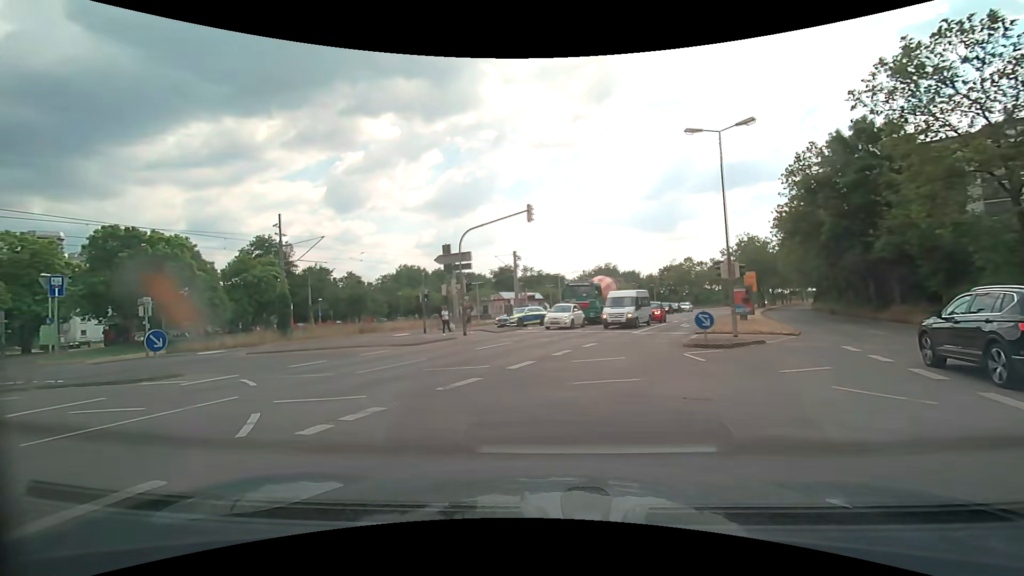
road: secondary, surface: asphalt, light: Day
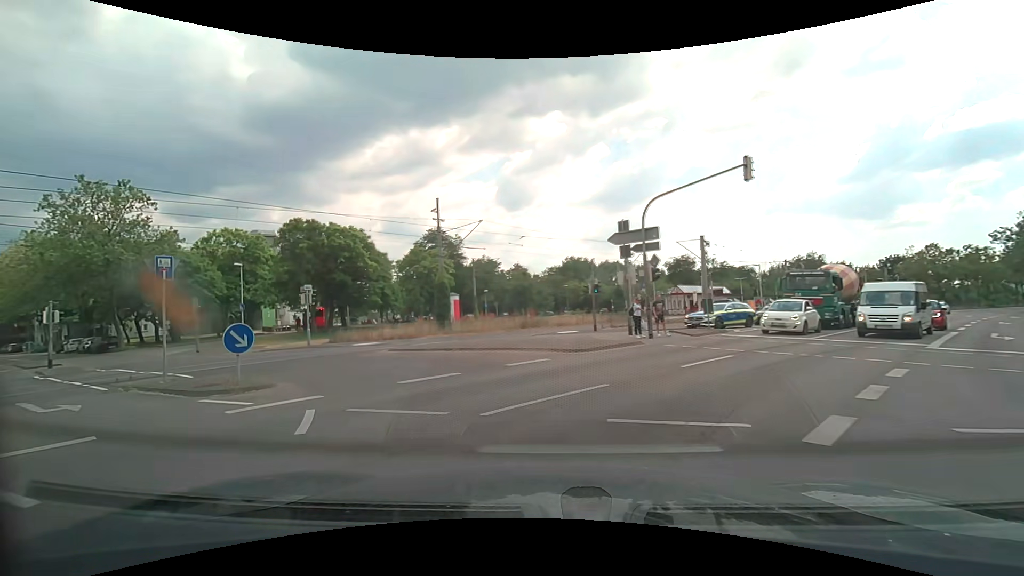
(-0.9, +5.8) m; -18°
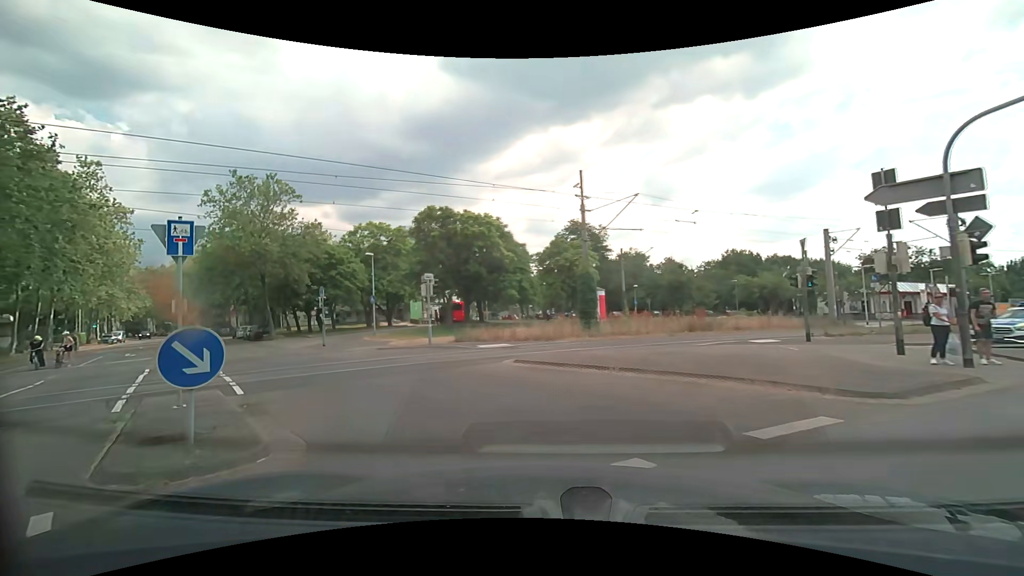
(-1.0, +6.1) m; -18°
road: secondary_link
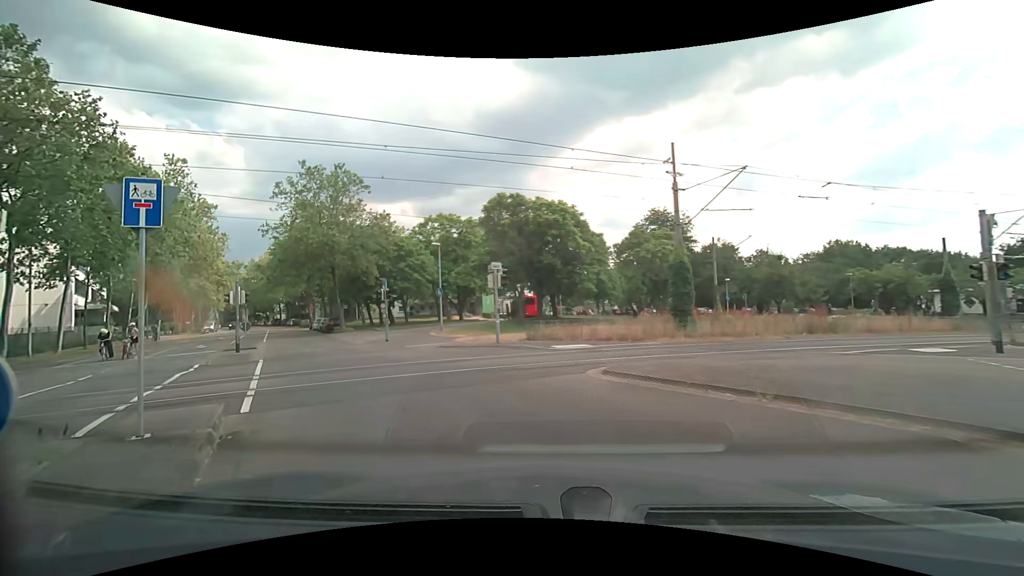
(-0.2, +3.2) m; -7°
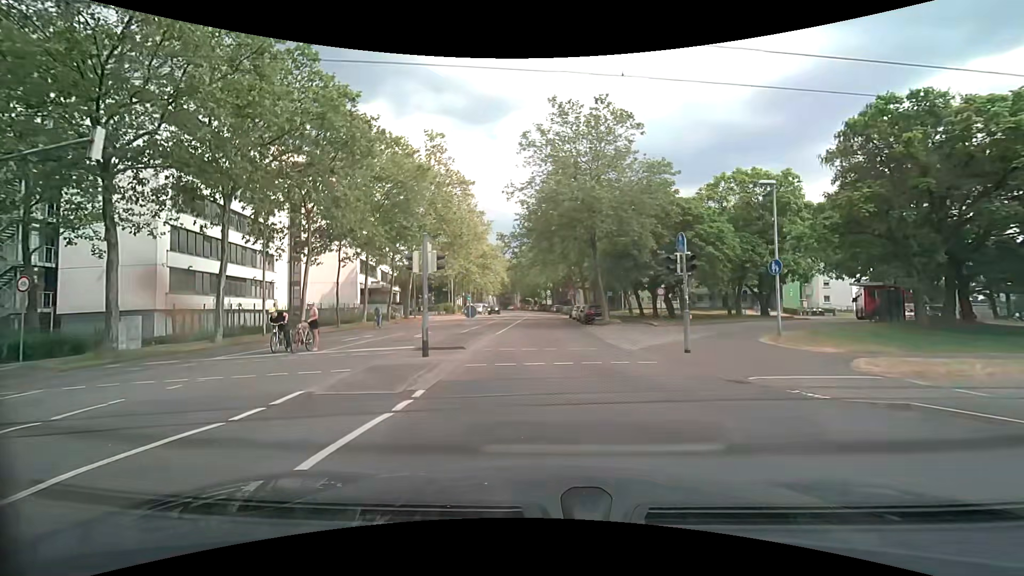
(-4.2, +12.7) m; -30°
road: residential
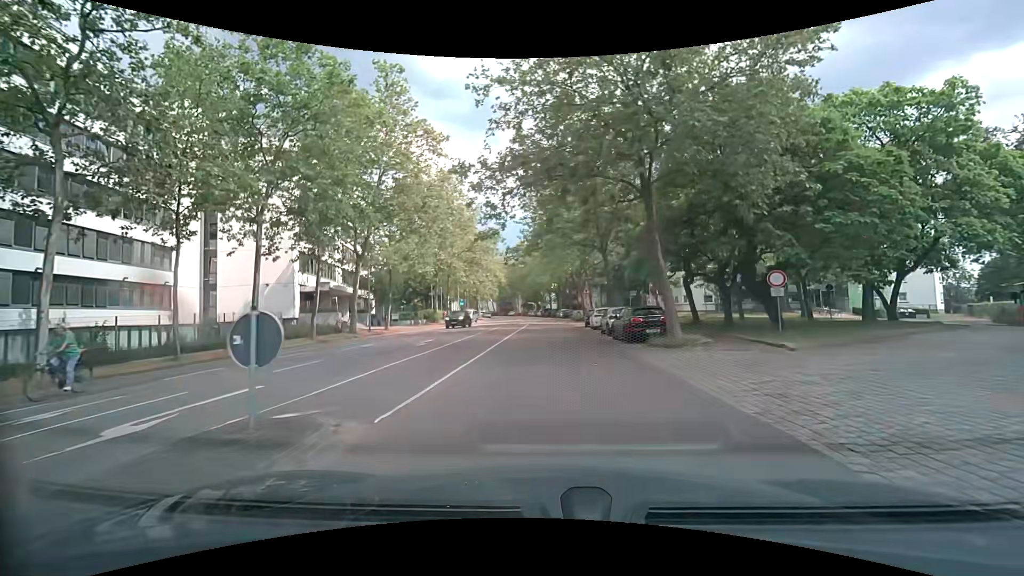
(0.0, +16.7) m; -1°
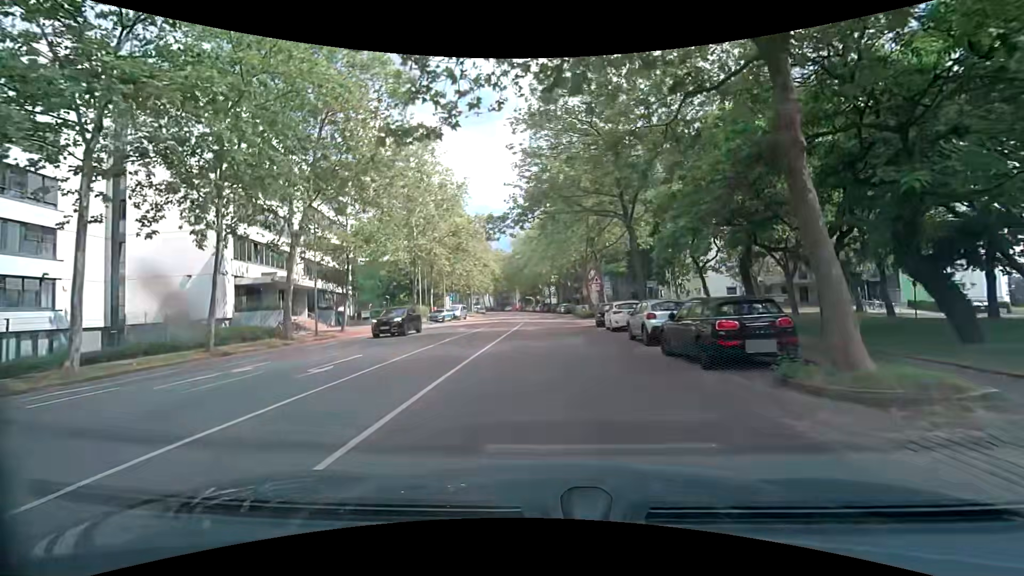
(+0.1, +9.7) m; +1°
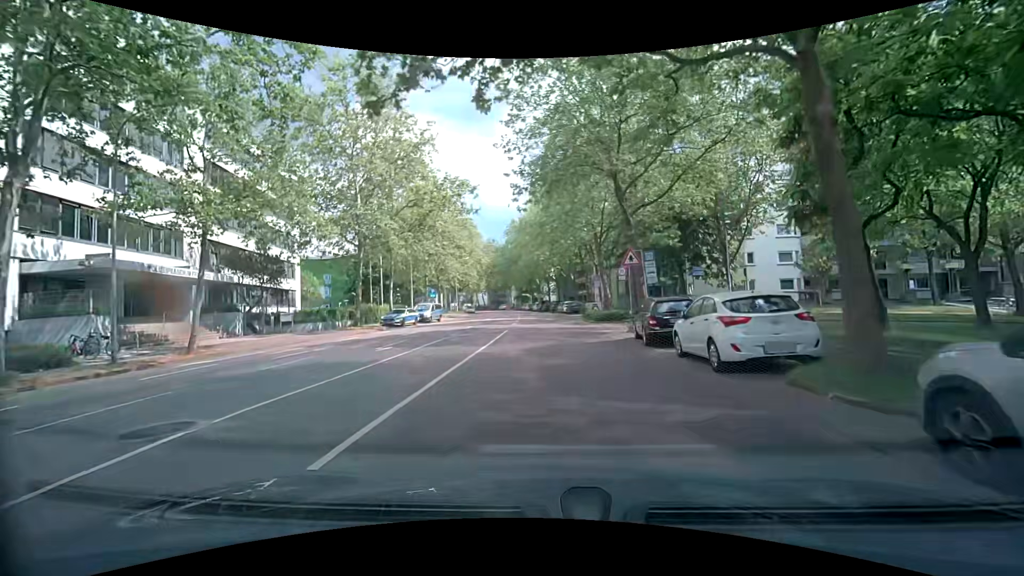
(+0.1, +15.0) m; 0°
